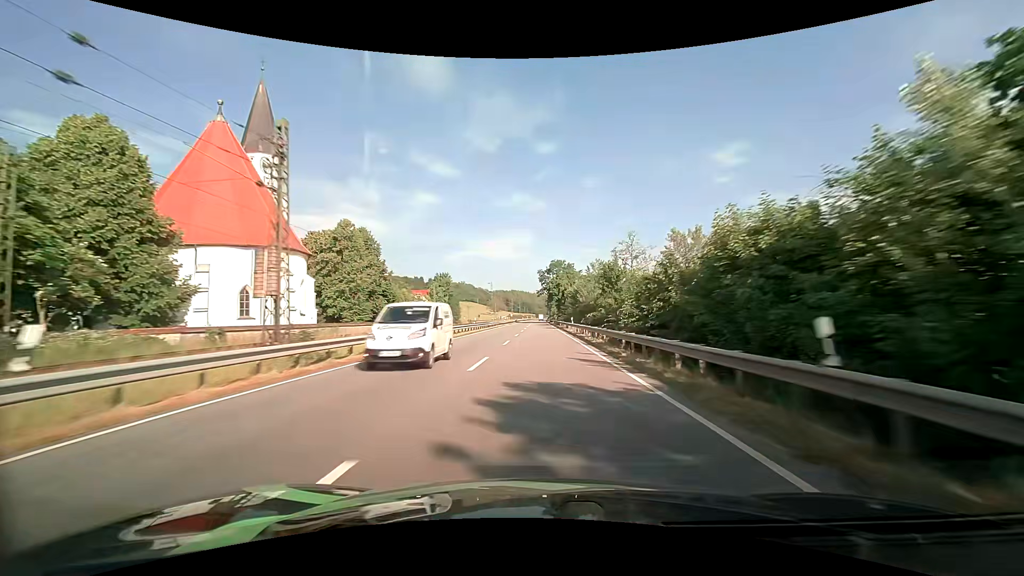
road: primary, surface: asphalt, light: Day
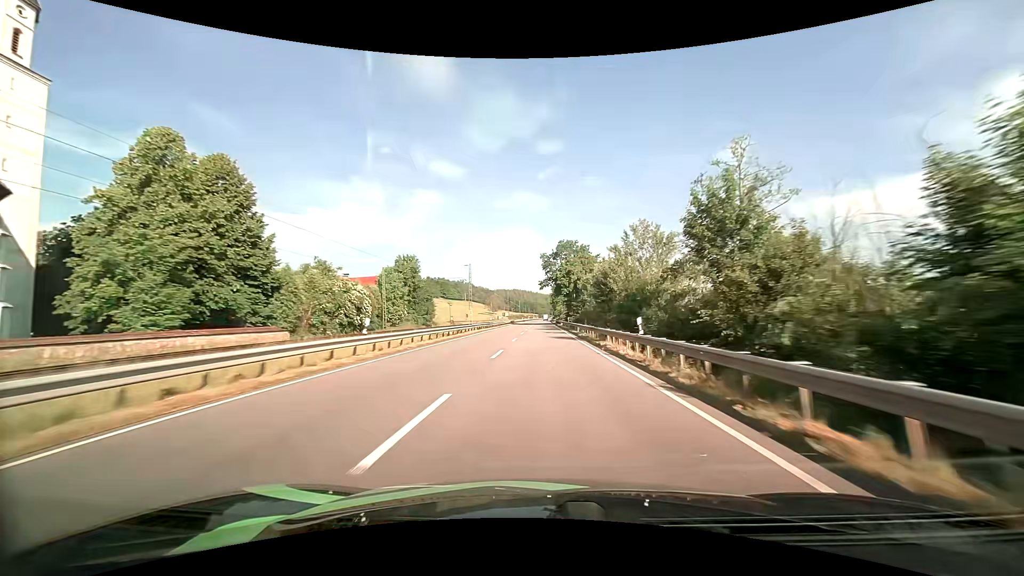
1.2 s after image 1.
(0.0, +32.2) m; 0°
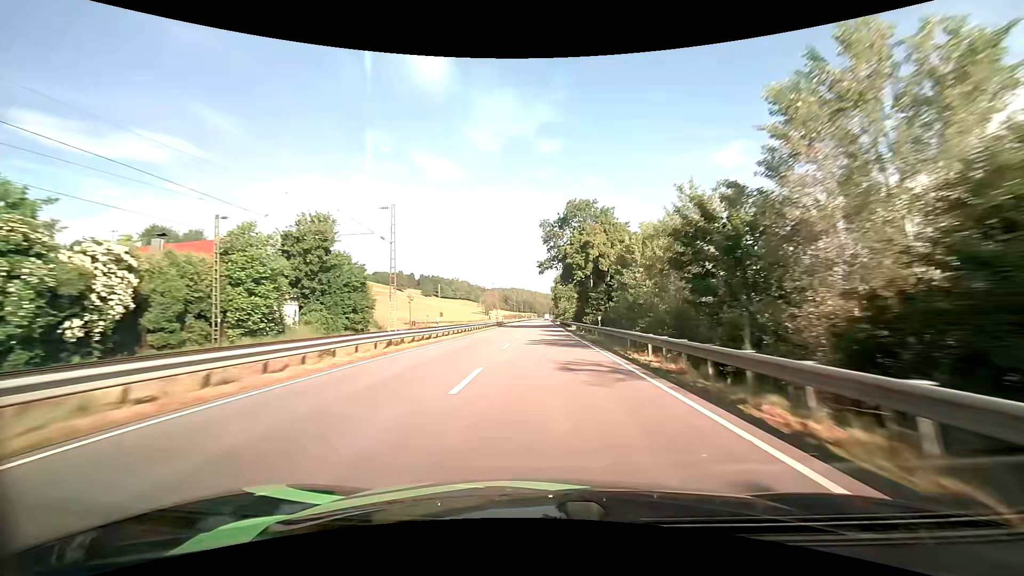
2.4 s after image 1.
(+0.1, +32.2) m; 0°
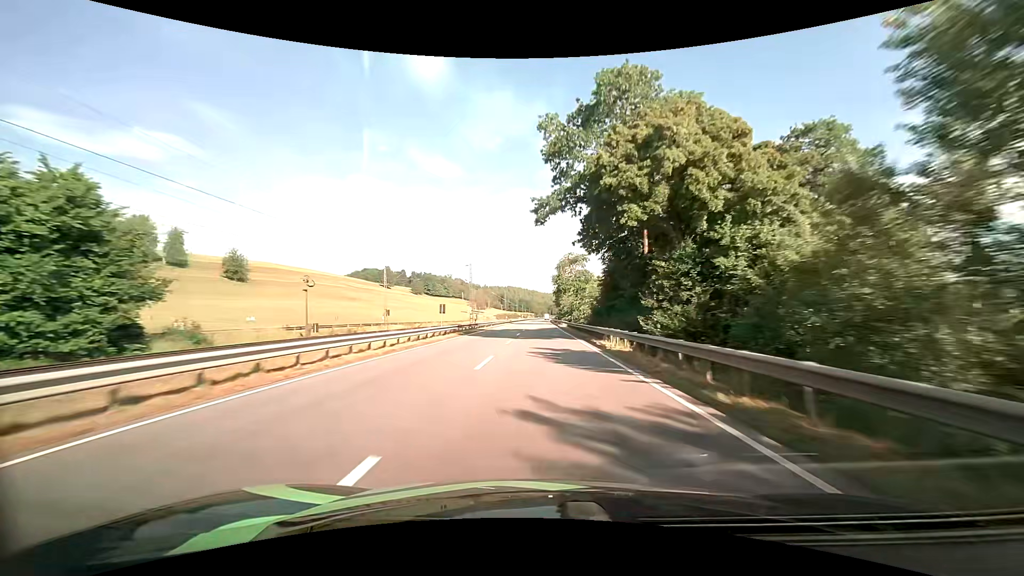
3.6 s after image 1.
(-0.1, +32.3) m; 0°
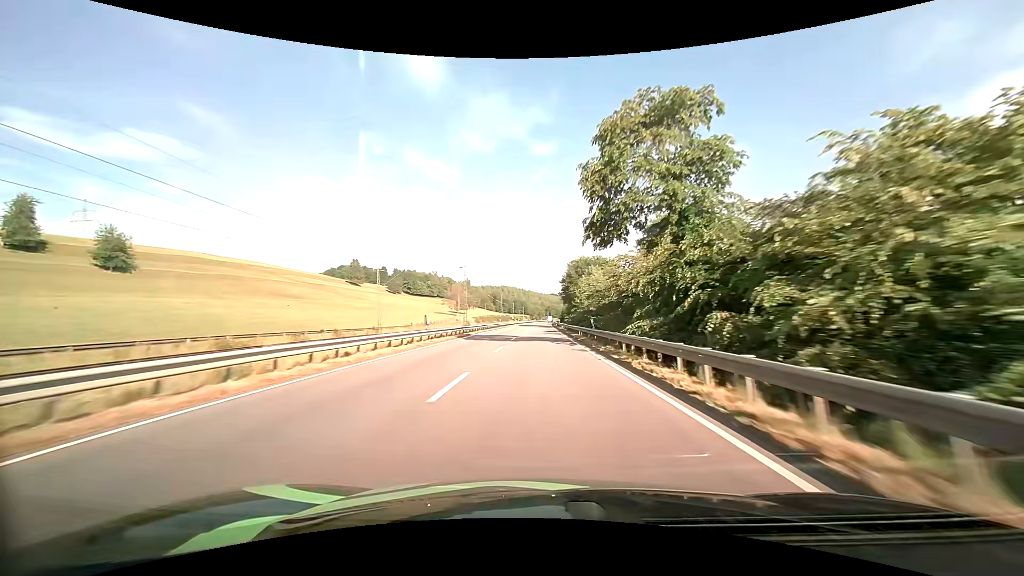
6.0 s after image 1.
(+0.3, +65.0) m; +1°
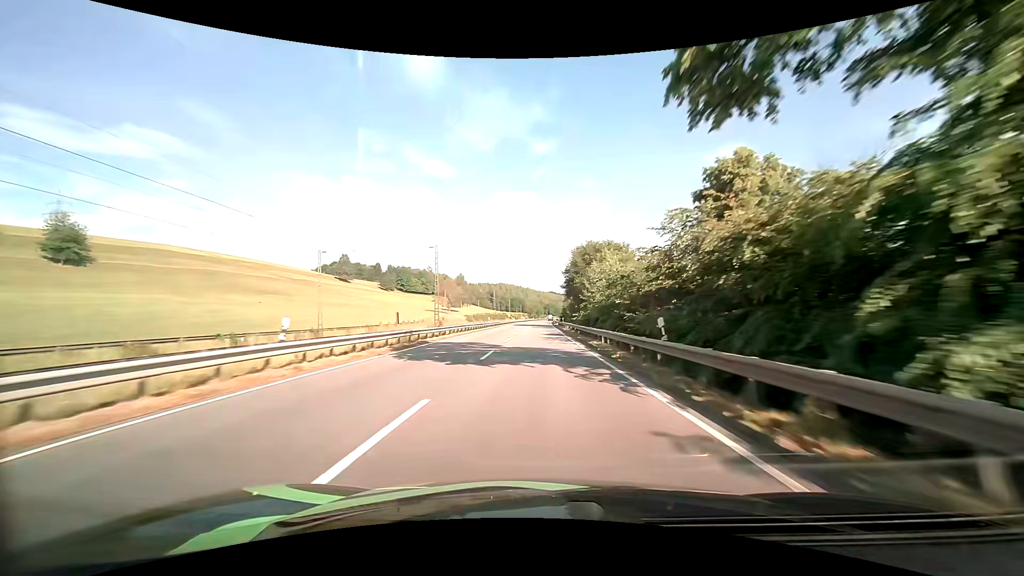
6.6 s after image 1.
(0.0, +16.4) m; 0°
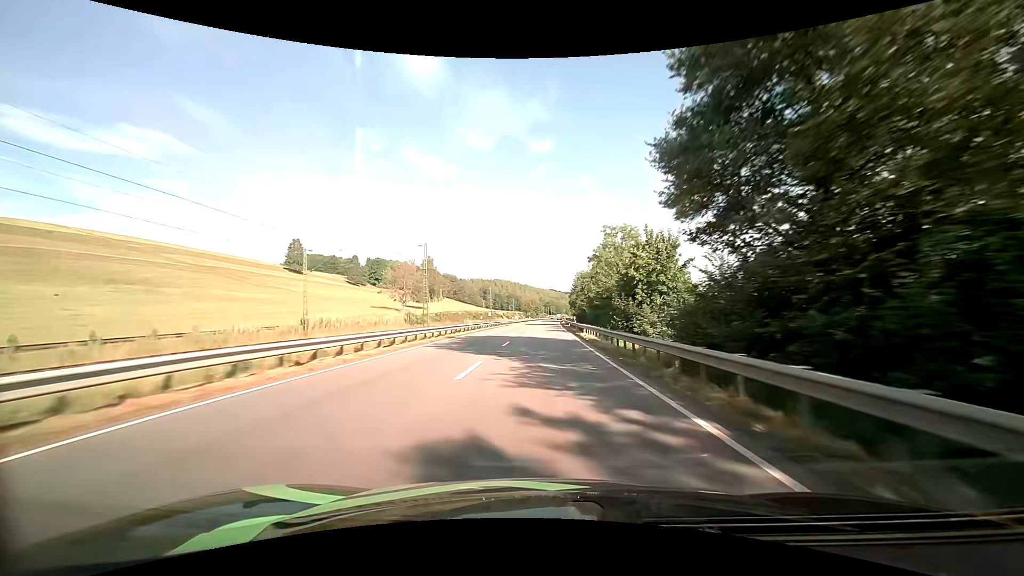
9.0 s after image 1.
(0.0, +65.8) m; 0°
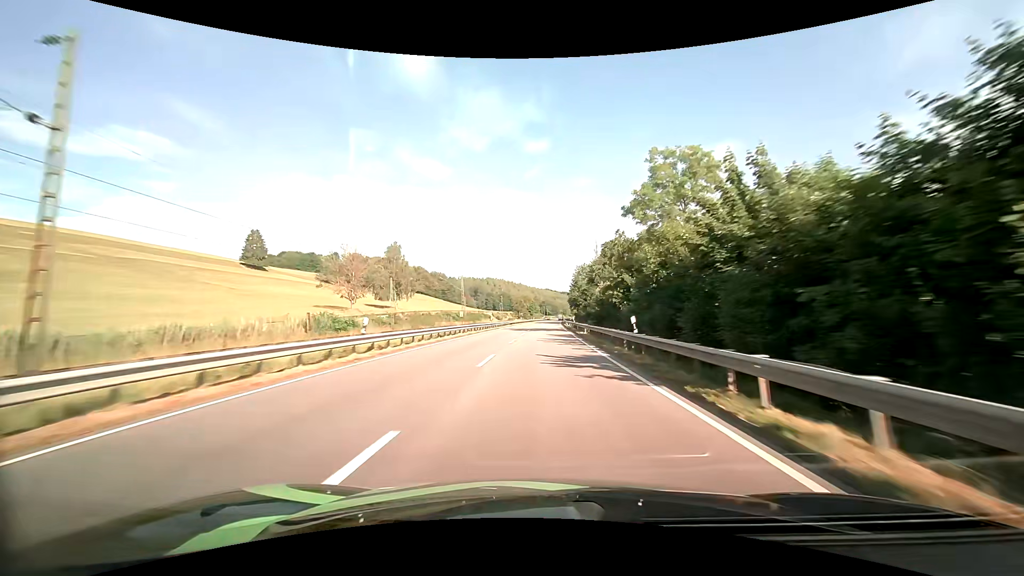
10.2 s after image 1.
(0.0, +33.4) m; 0°
(0, +10) (0, +20) (0, +30) (0, +40) (0, +50) (0, +60) (+1, +70) (+1, +80) (+1, +90) (+1, +100) m
